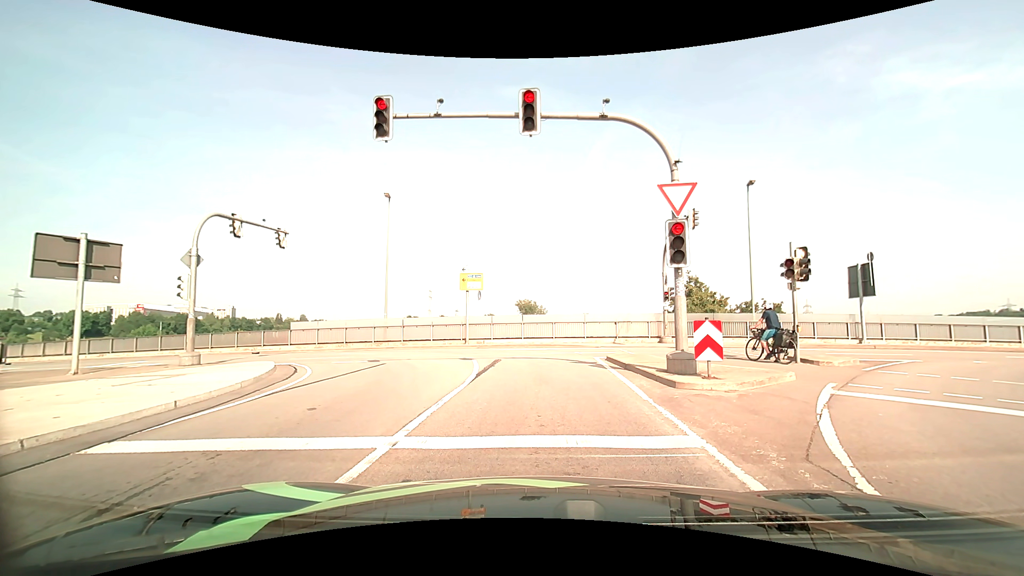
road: primary_link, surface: asphalt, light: Day
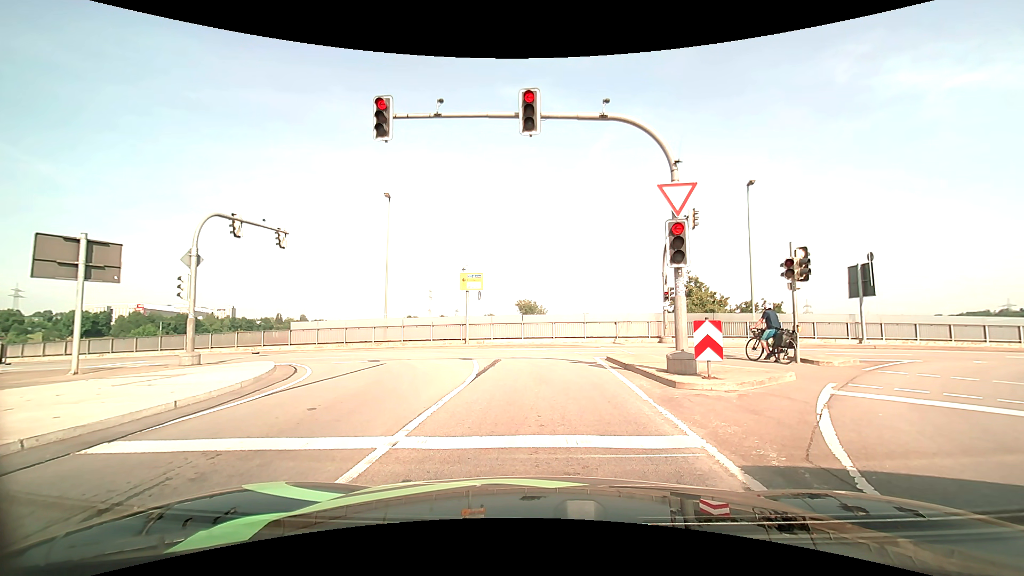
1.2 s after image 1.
(0.0, 0.0) m; 0°
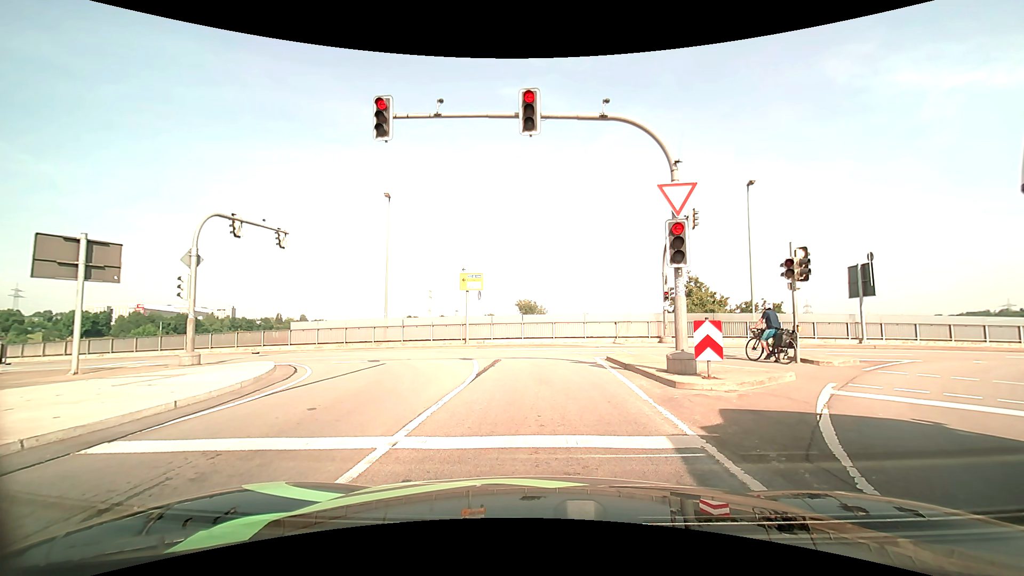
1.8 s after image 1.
(0.0, 0.0) m; 0°
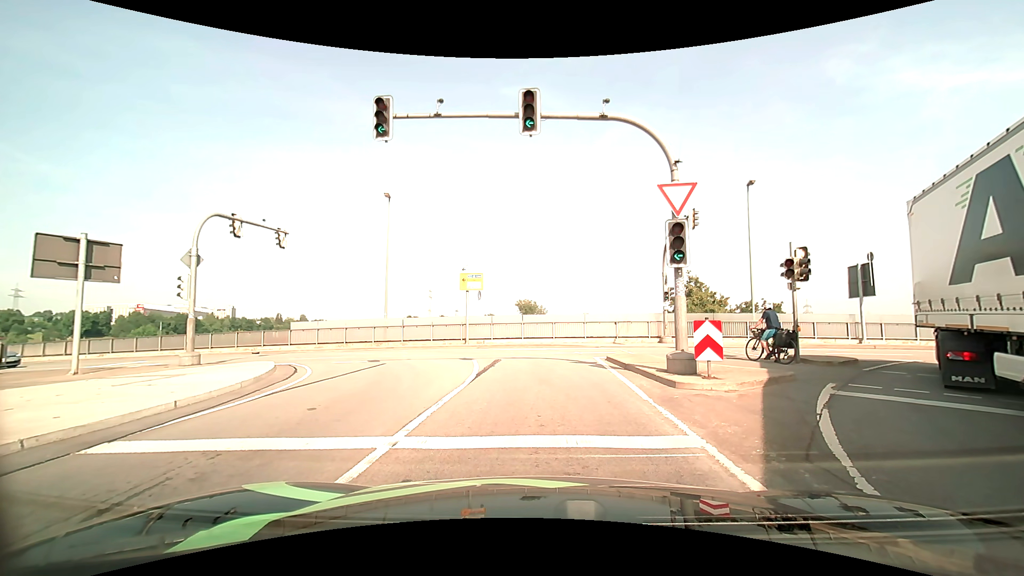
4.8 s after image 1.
(0.0, 0.0) m; 0°
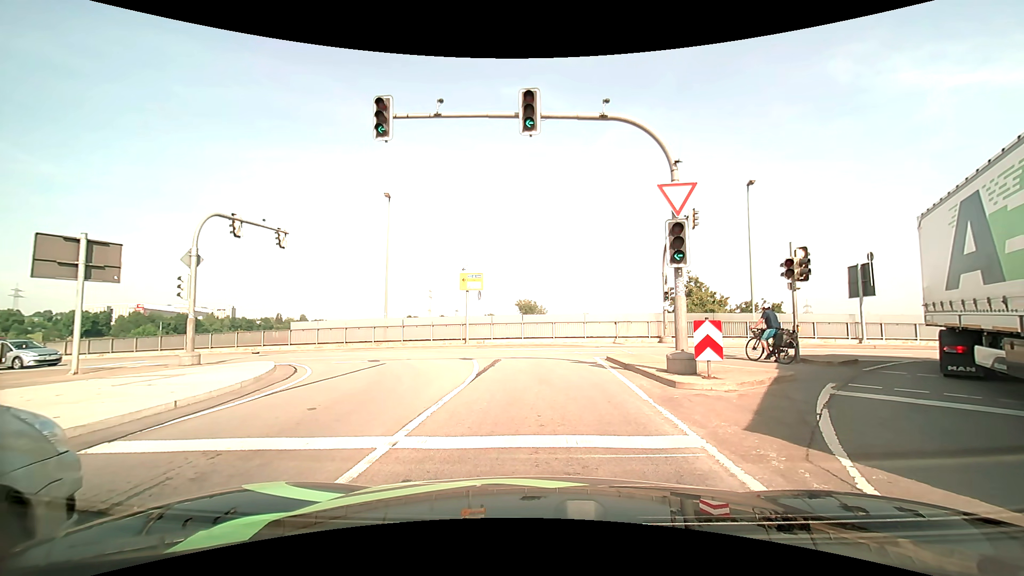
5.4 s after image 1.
(0.0, 0.0) m; 0°
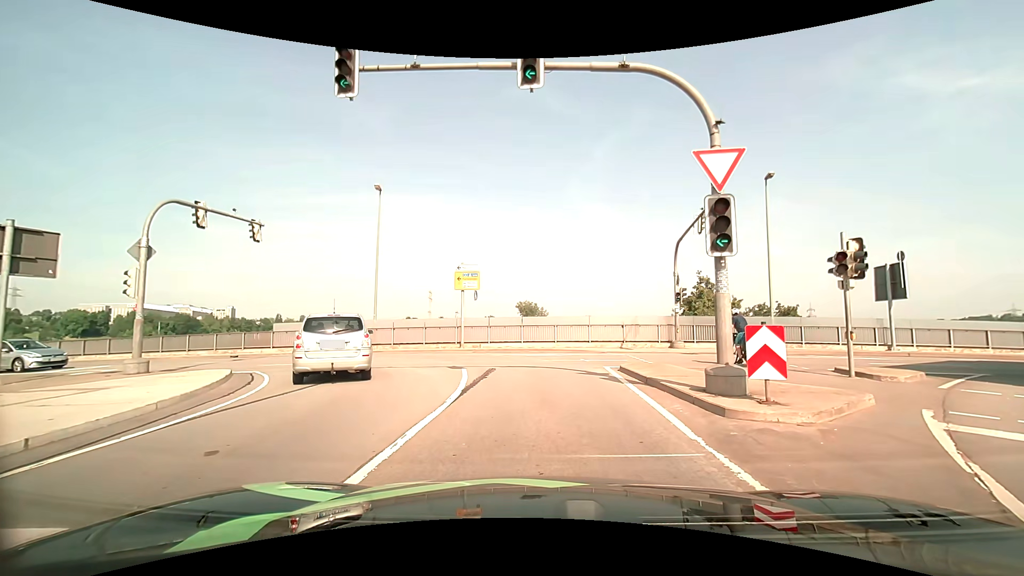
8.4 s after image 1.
(0.0, +2.5) m; 0°
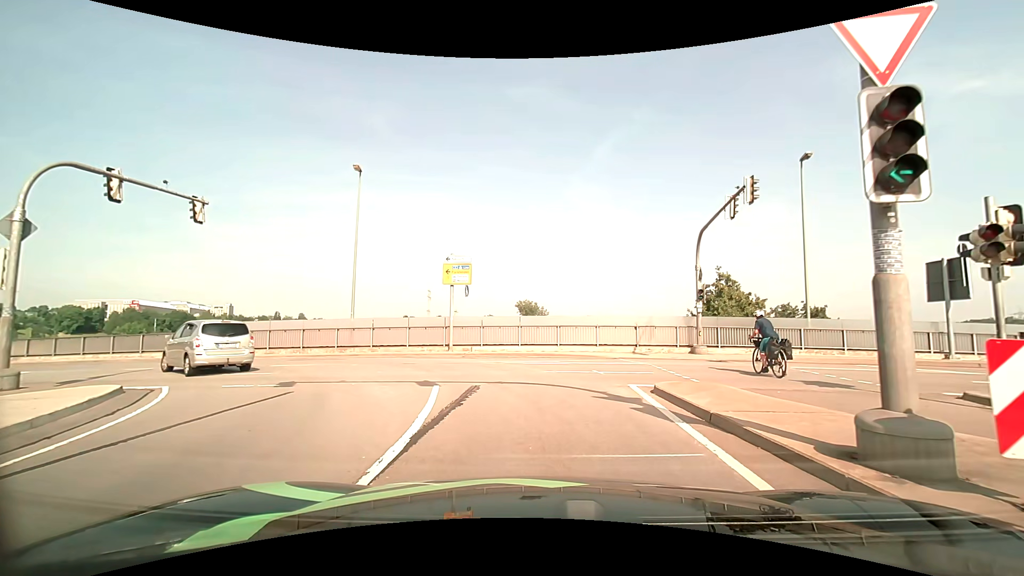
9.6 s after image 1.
(+0.1, +4.0) m; +1°
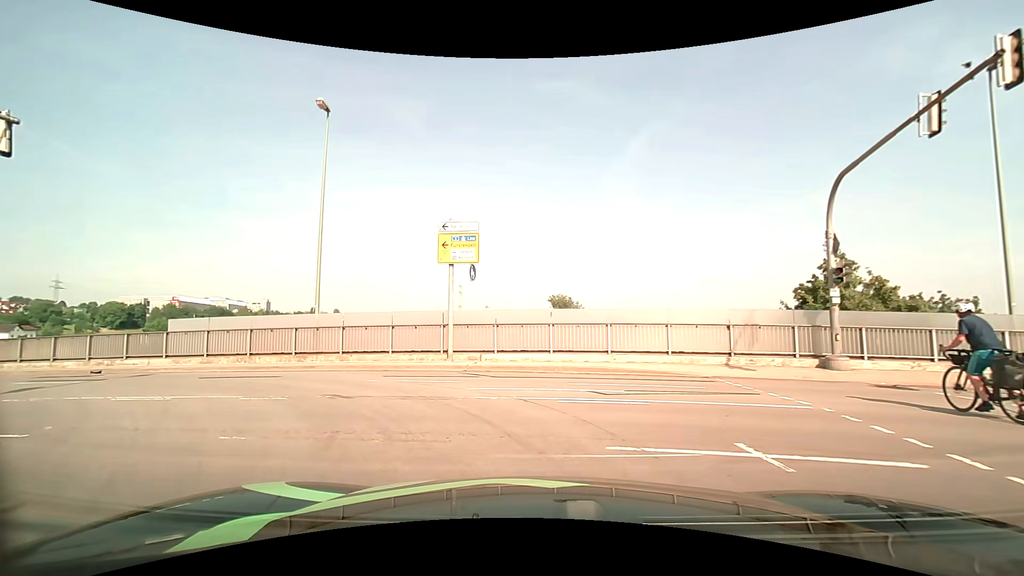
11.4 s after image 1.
(-0.1, +8.4) m; -3°
(-2, +10) (-10, +16) (-19, +19) (-29, +20) (-39, +22) (-49, +24) (-58, +26) (-68, +29) (-78, +31) (-87, +34) m
